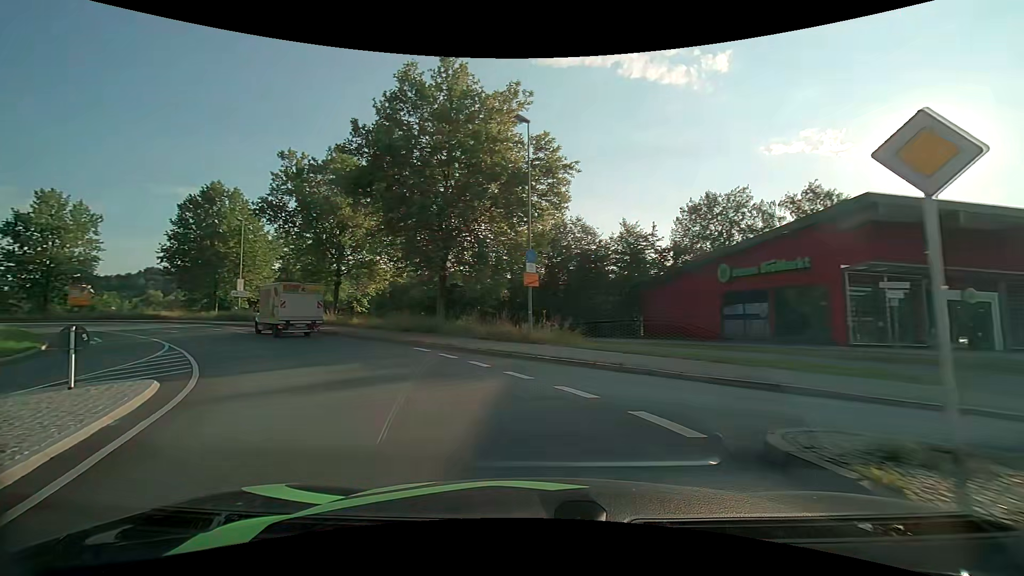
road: primary_link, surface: asphalt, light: Day
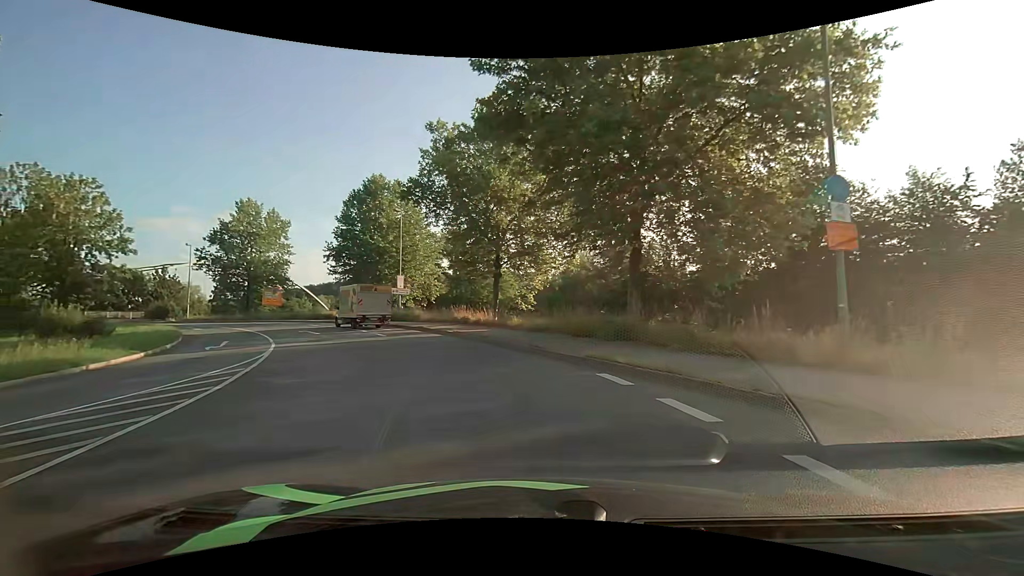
(-2.1, +10.1) m; -20°
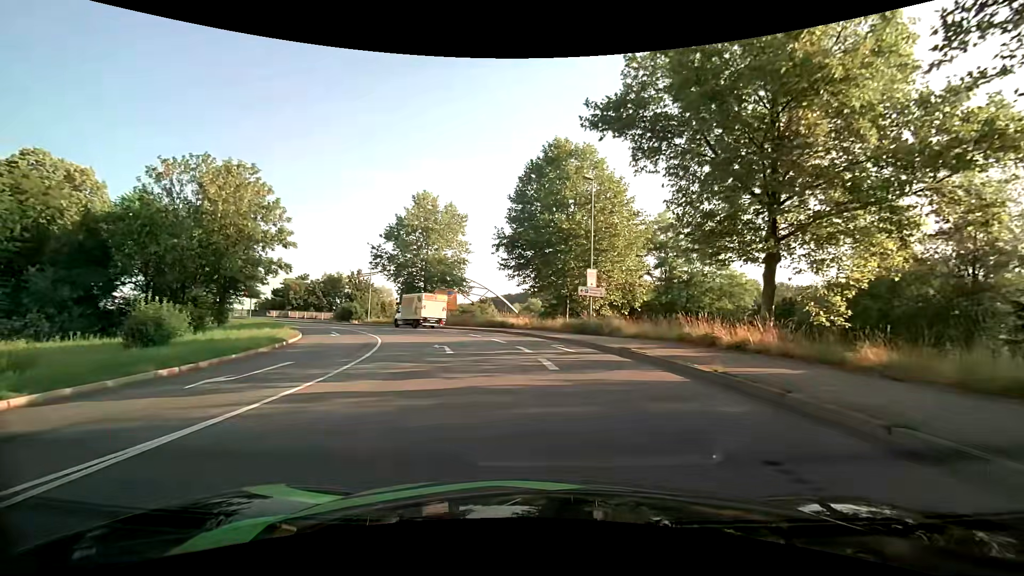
(-3.2, +14.4) m; -22°
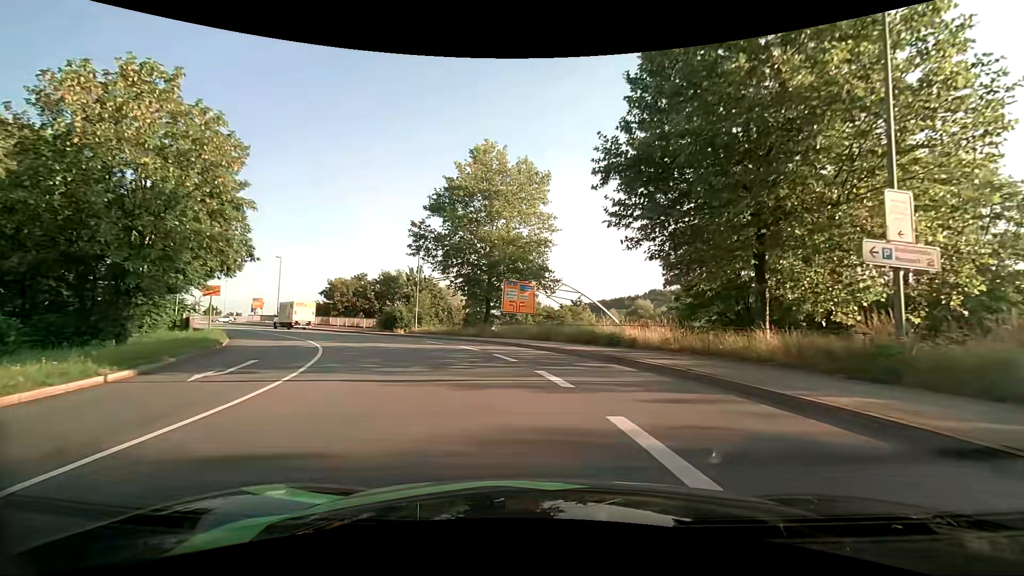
(-1.7, +19.9) m; -10°
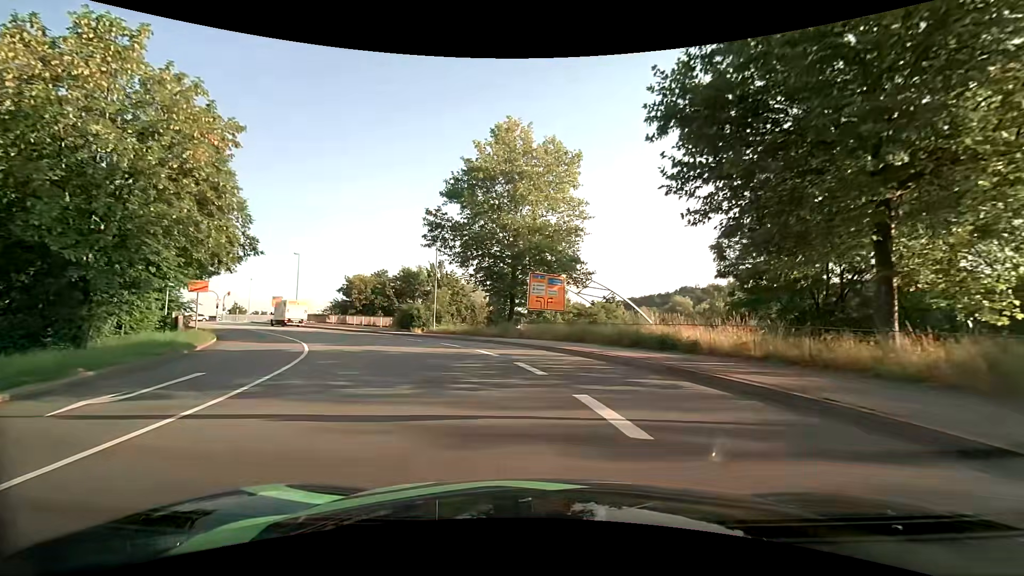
(-0.1, +4.3) m; -3°
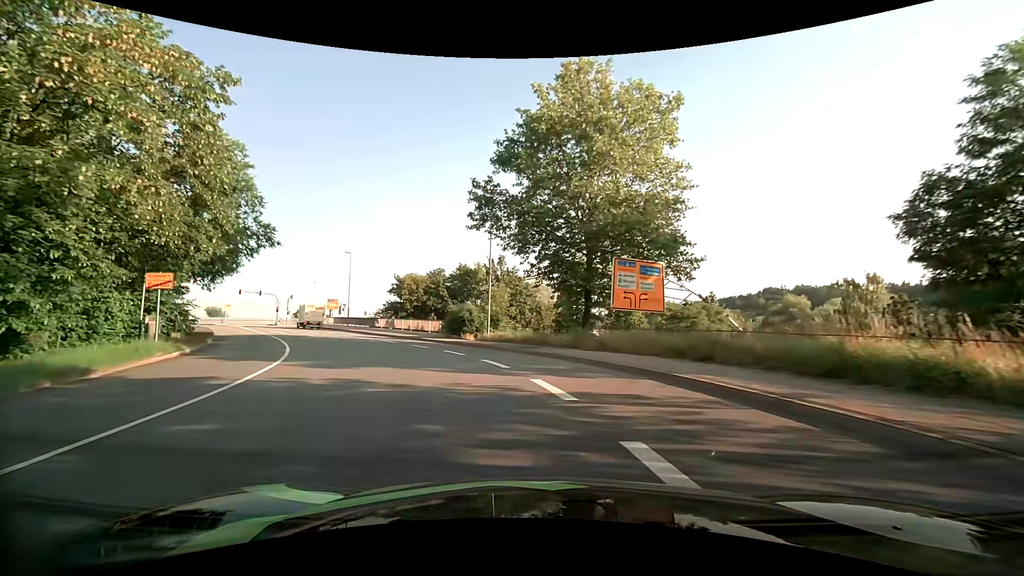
(-0.6, +8.8) m; -8°
